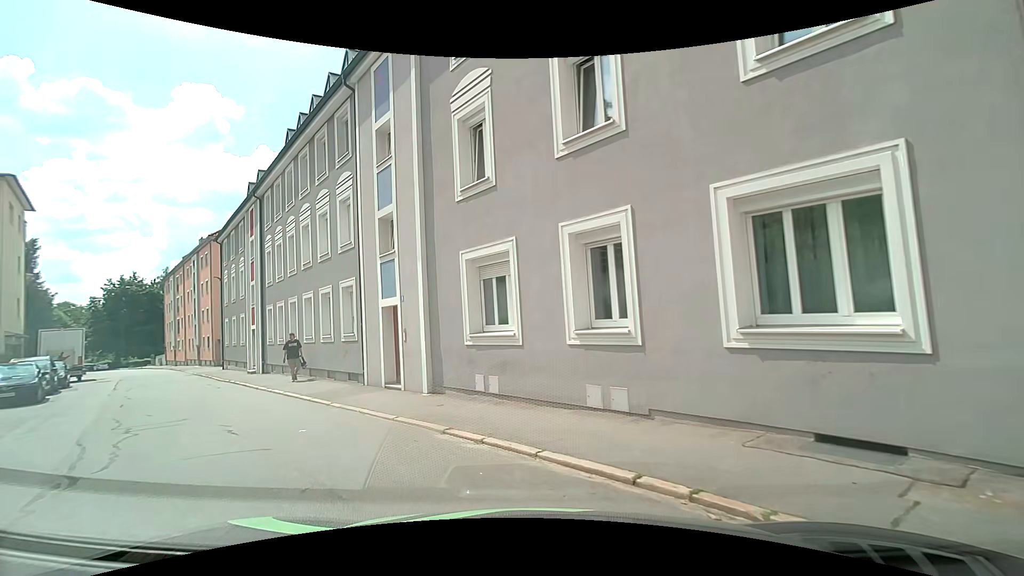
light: Day
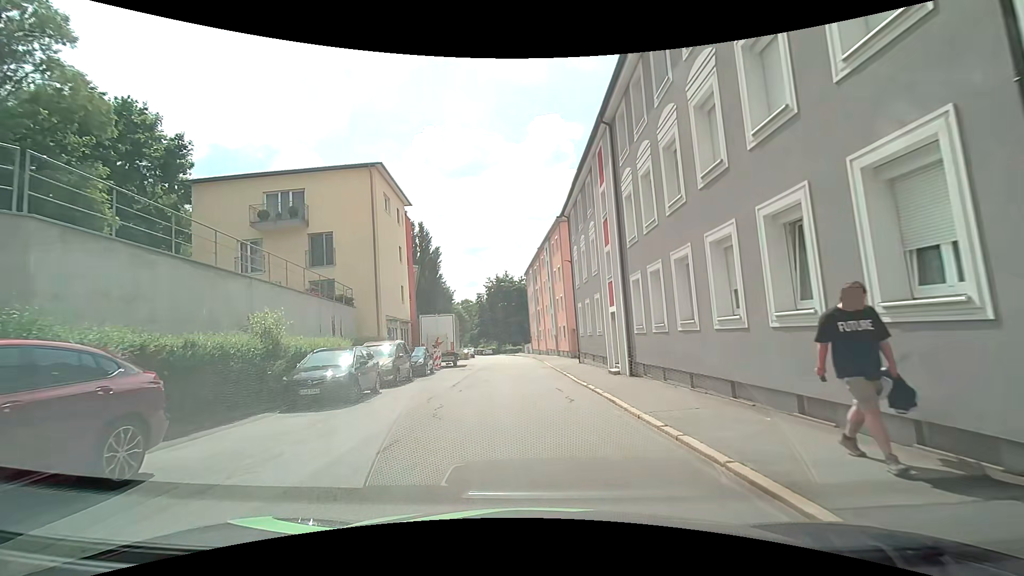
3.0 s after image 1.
(-4.8, +10.4) m; -37°
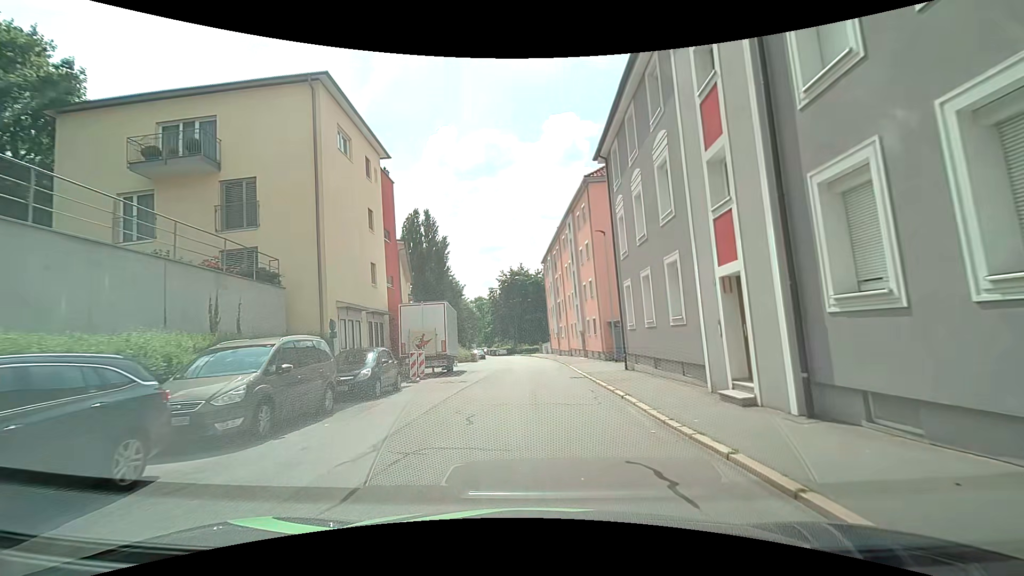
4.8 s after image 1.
(-0.2, +10.6) m; -2°
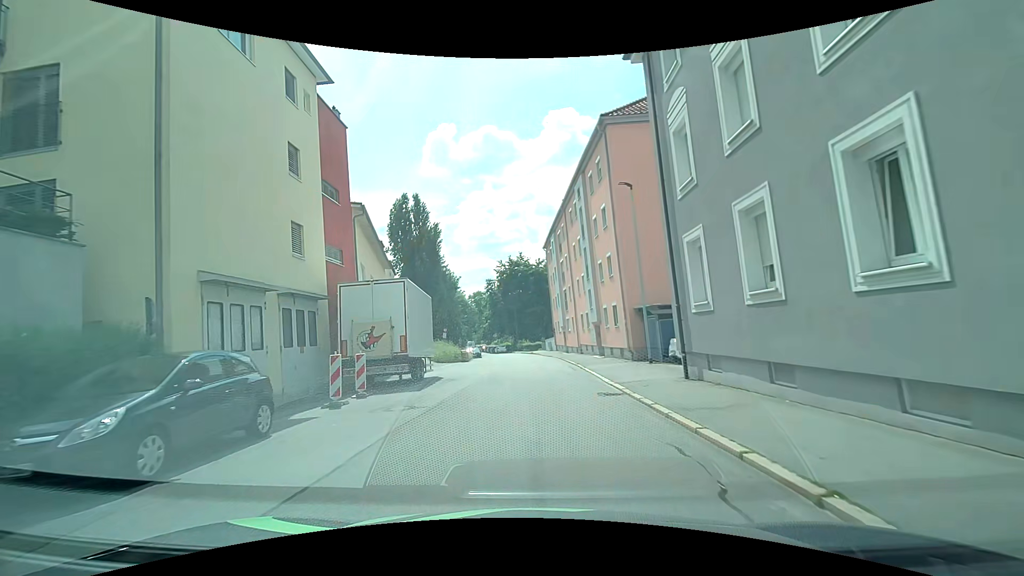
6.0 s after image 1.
(0.0, +8.6) m; 0°
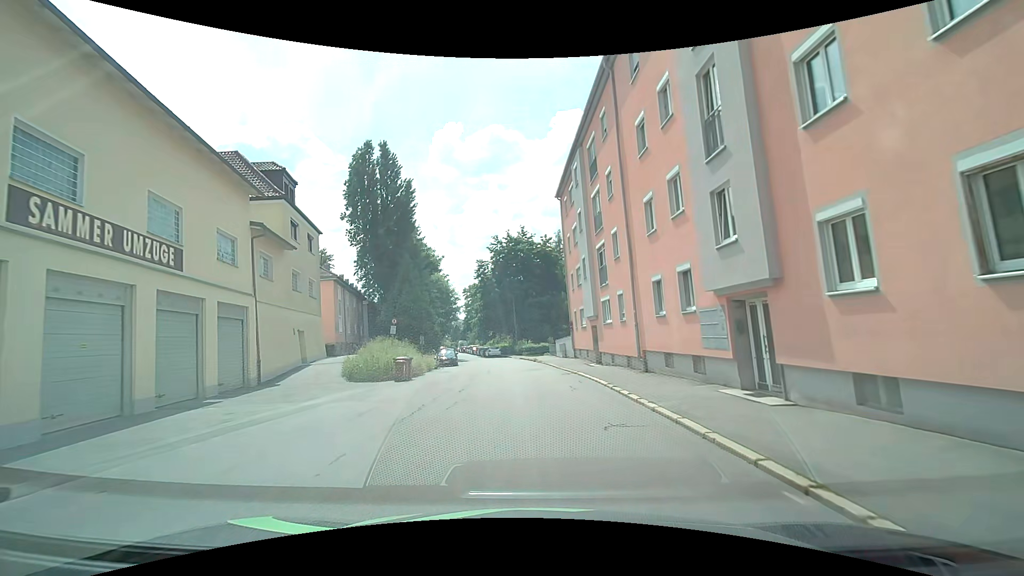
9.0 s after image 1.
(-0.3, +22.7) m; -3°
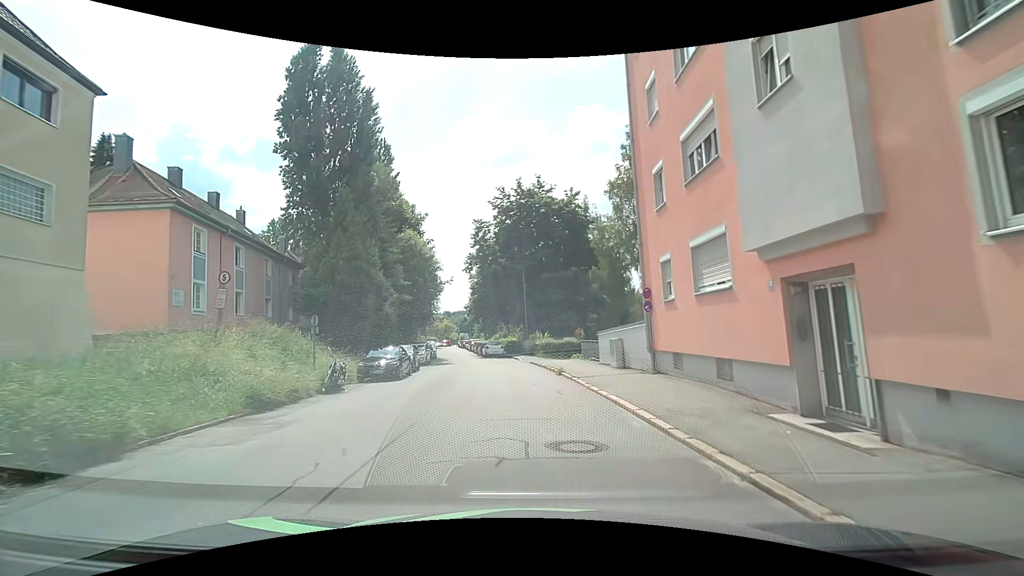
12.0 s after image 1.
(+0.2, +21.3) m; 0°
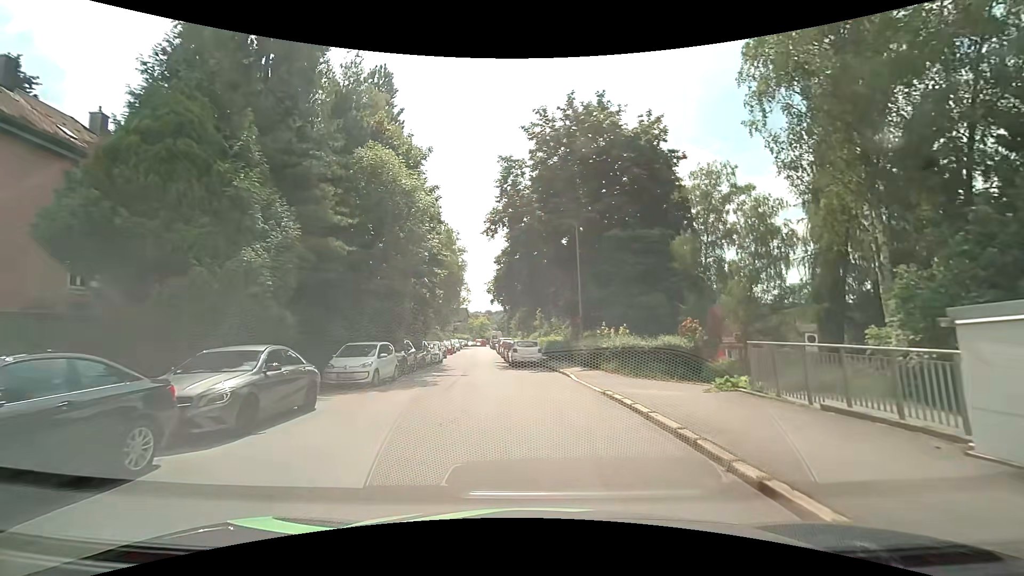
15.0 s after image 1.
(-0.6, +18.1) m; -3°
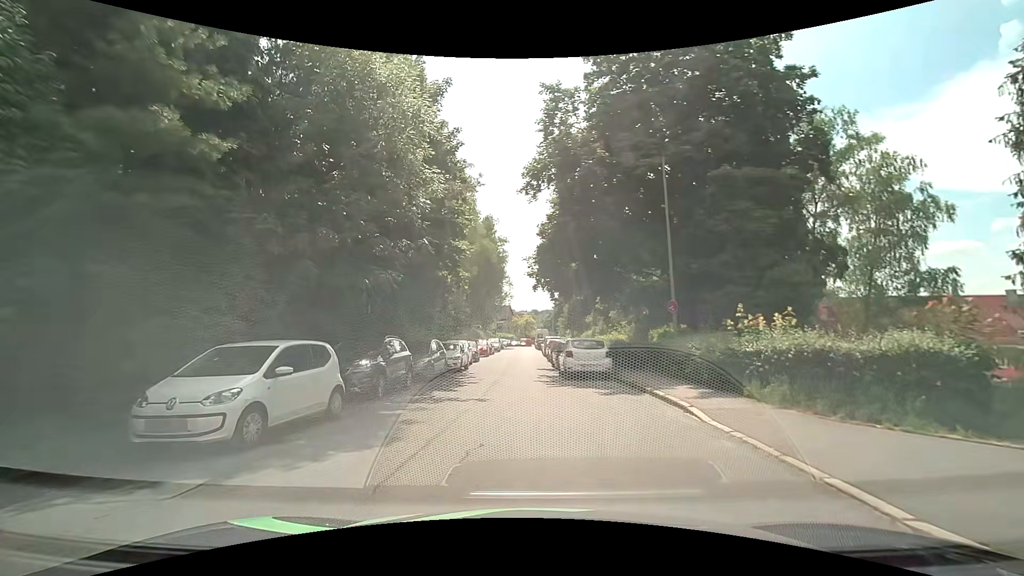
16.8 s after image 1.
(-0.5, +9.6) m; -4°
(-1, +10) (-2, +20) (-2, +30) (-3, +40) (-3, +50) (-4, +60) (-4, +70) (-4, +80) (-4, +90) (-3, +100) m
